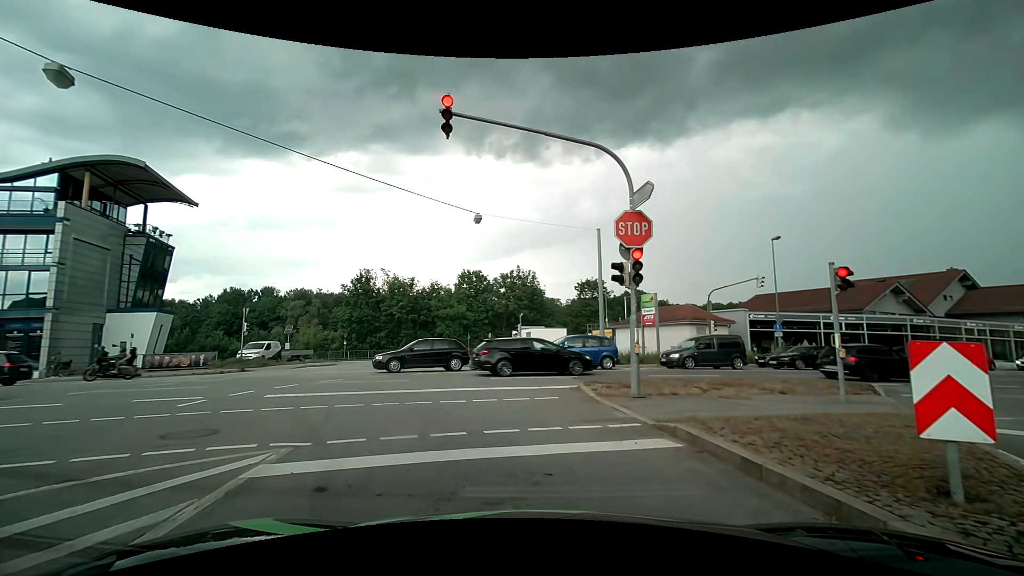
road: tertiary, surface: asphalt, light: Day
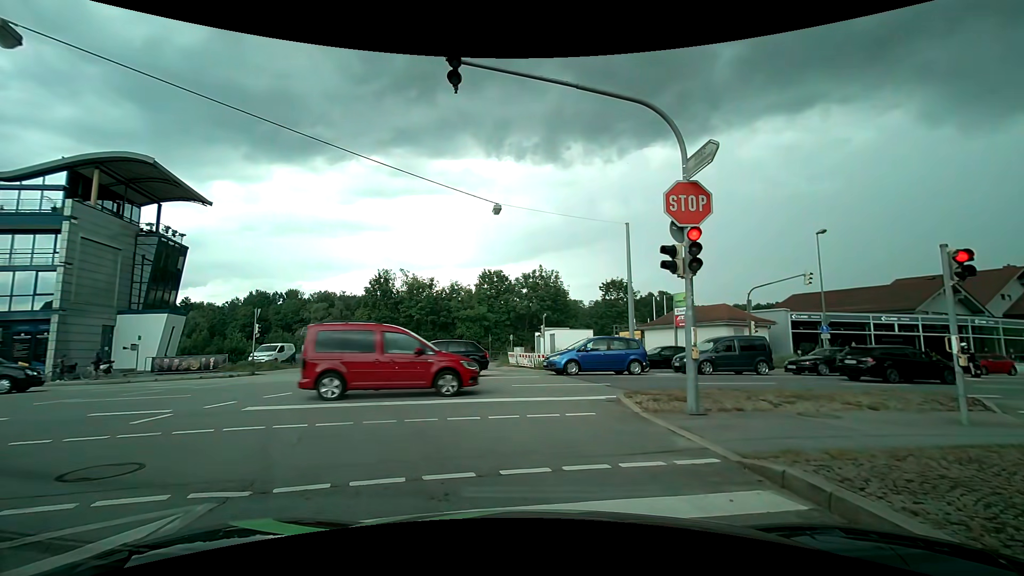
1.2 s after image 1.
(0.0, +2.0) m; -1°
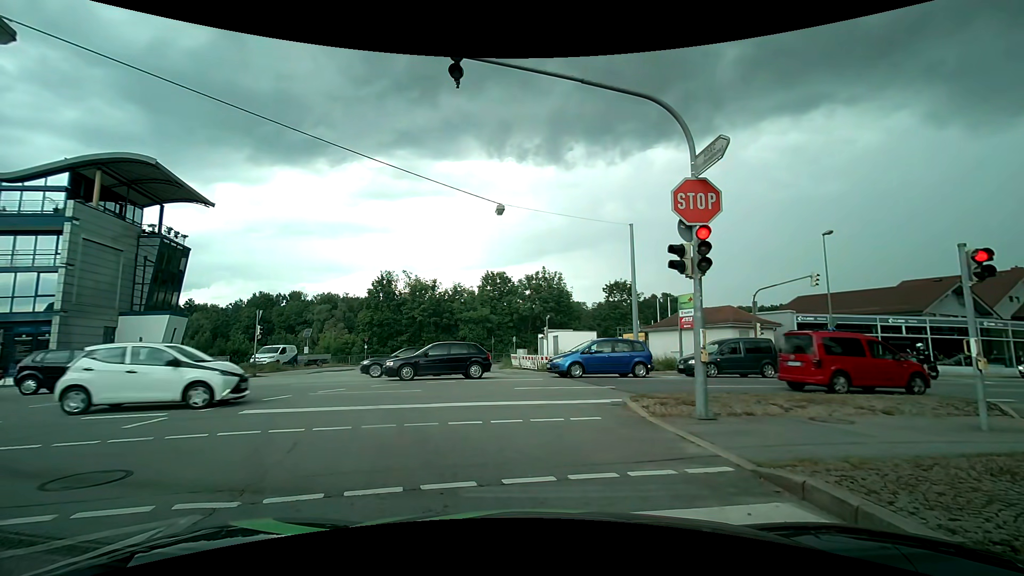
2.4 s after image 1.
(0.0, +0.3) m; 0°
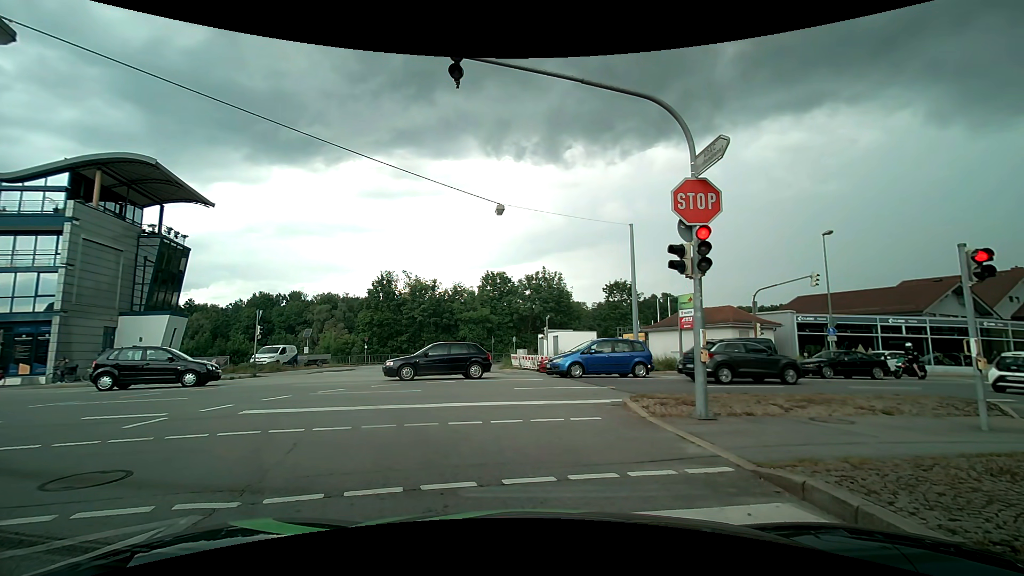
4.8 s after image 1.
(0.0, 0.0) m; 0°
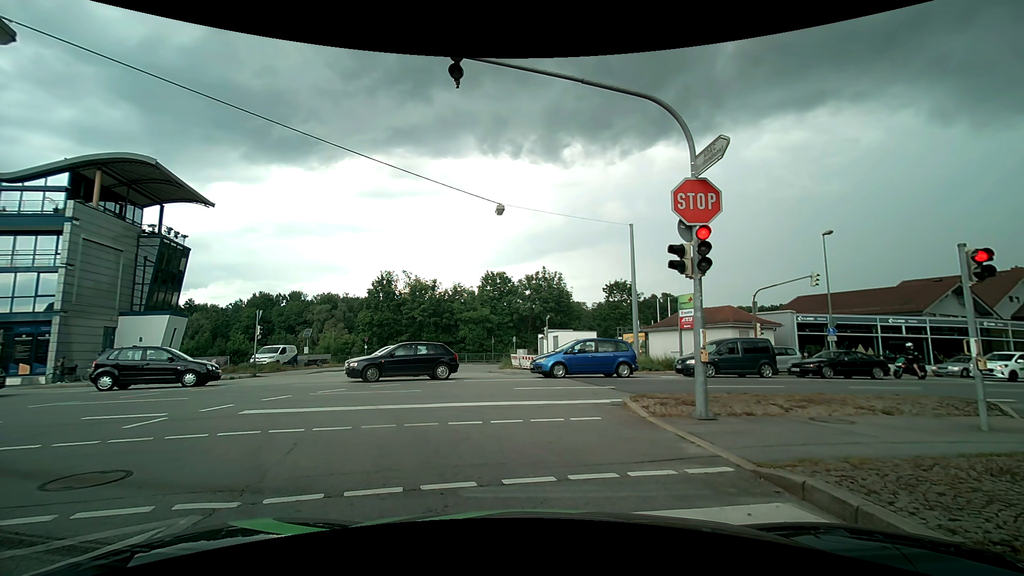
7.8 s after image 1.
(0.0, 0.0) m; 0°
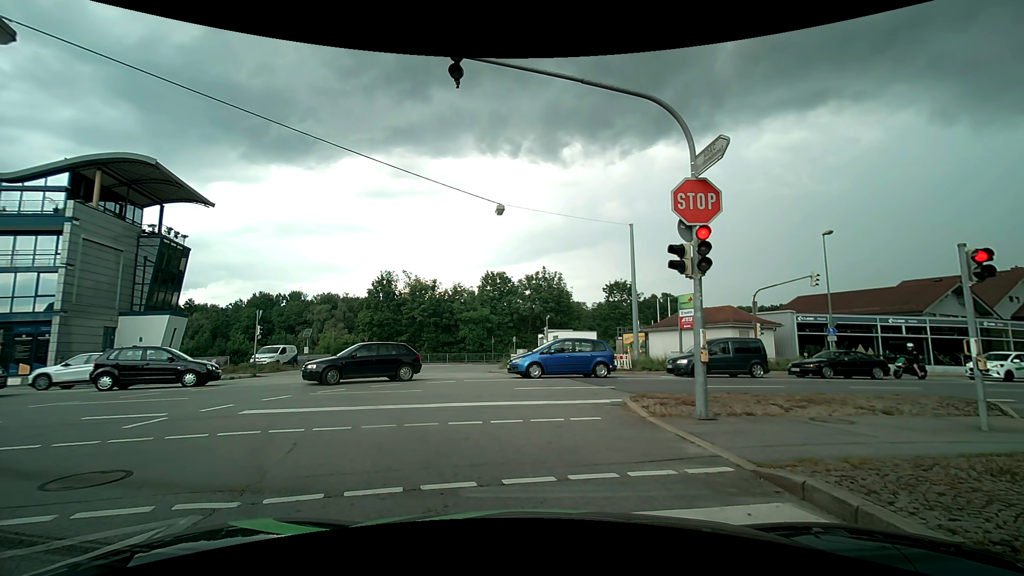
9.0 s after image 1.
(0.0, 0.0) m; 0°
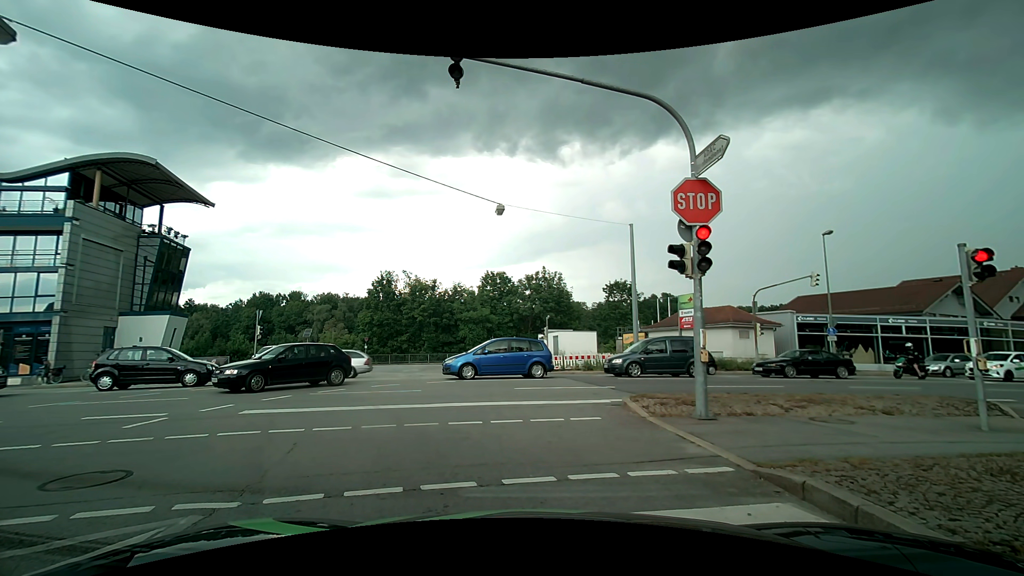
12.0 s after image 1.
(0.0, 0.0) m; 0°
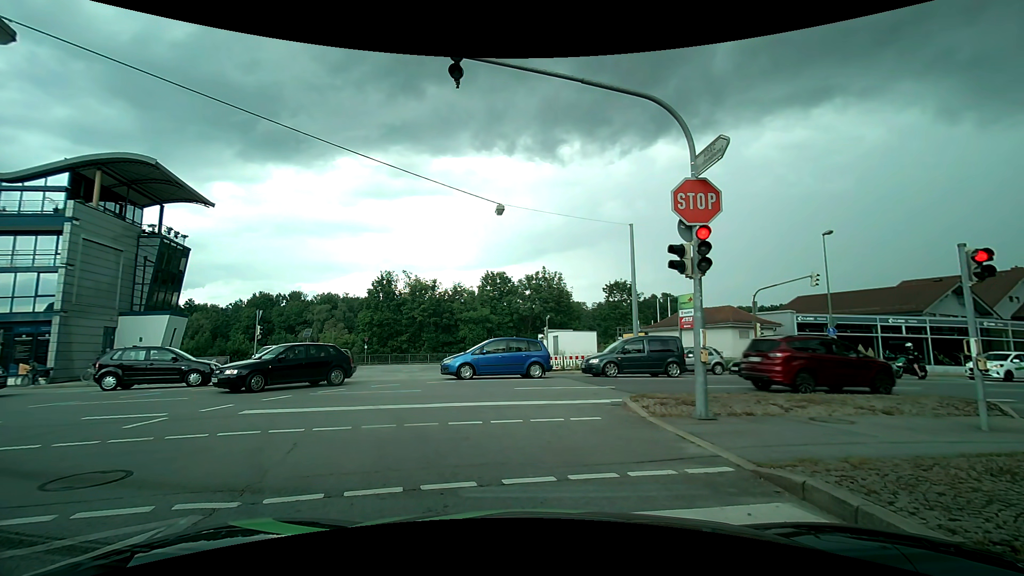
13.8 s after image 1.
(0.0, 0.0) m; 0°
(-1, +10) (-7, +18) (-16, +21) (-26, +20) (-36, +18) (-46, +16) (-56, +14) (-65, +12) (-75, +10) (-85, +8) m
